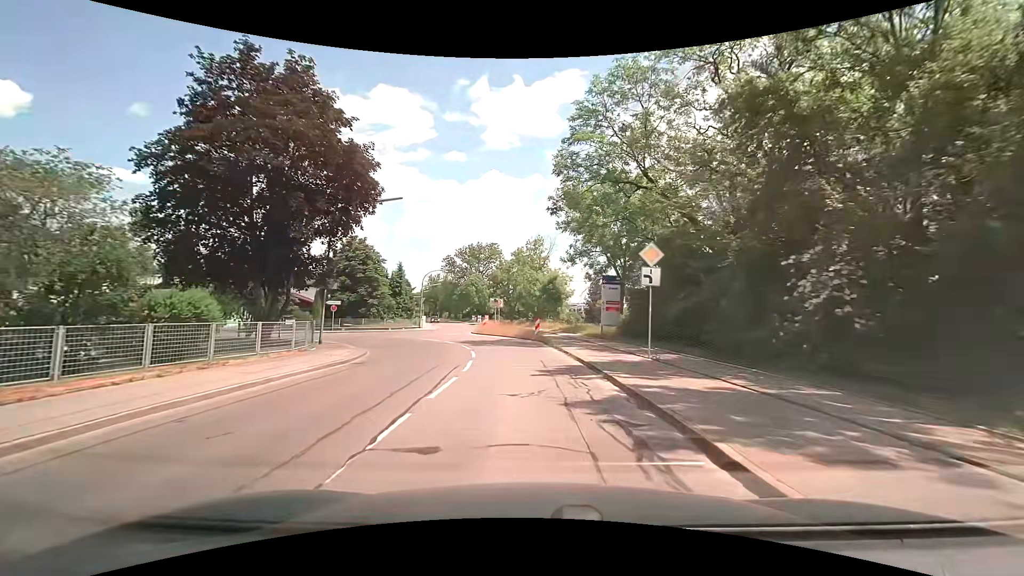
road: tertiary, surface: asphalt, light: Day
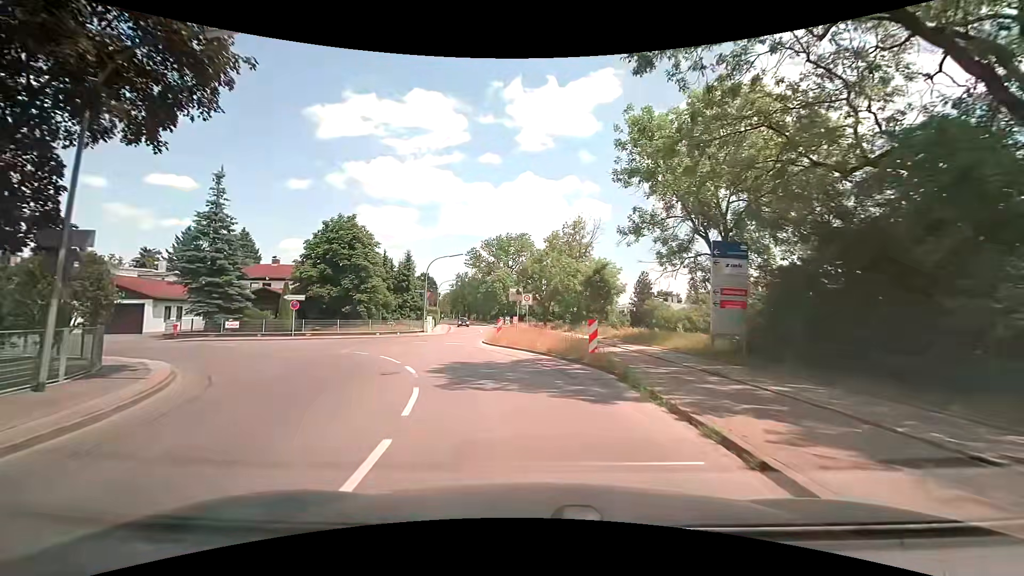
(-0.3, +14.9) m; -3°
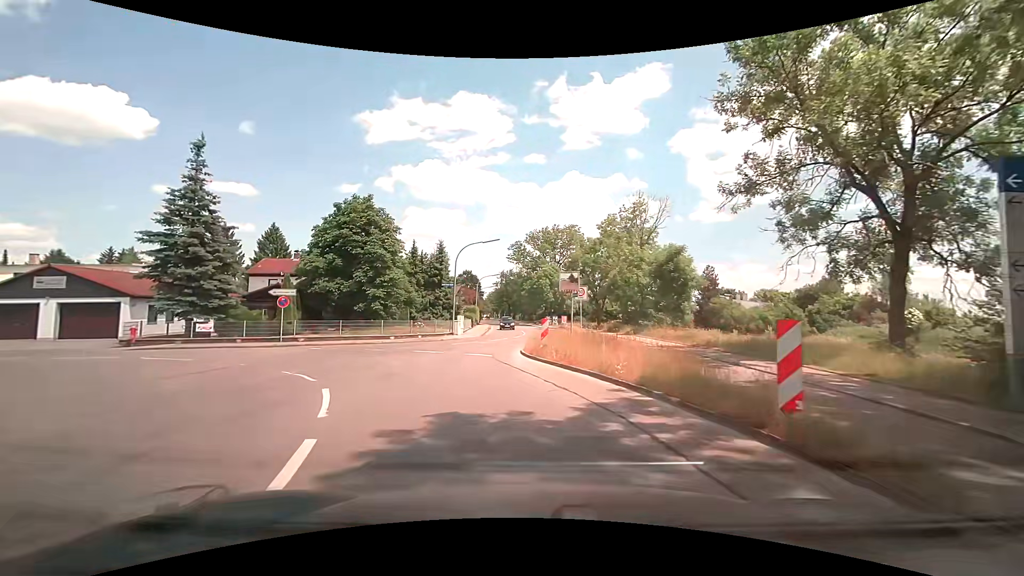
(-0.4, +8.7) m; -5°
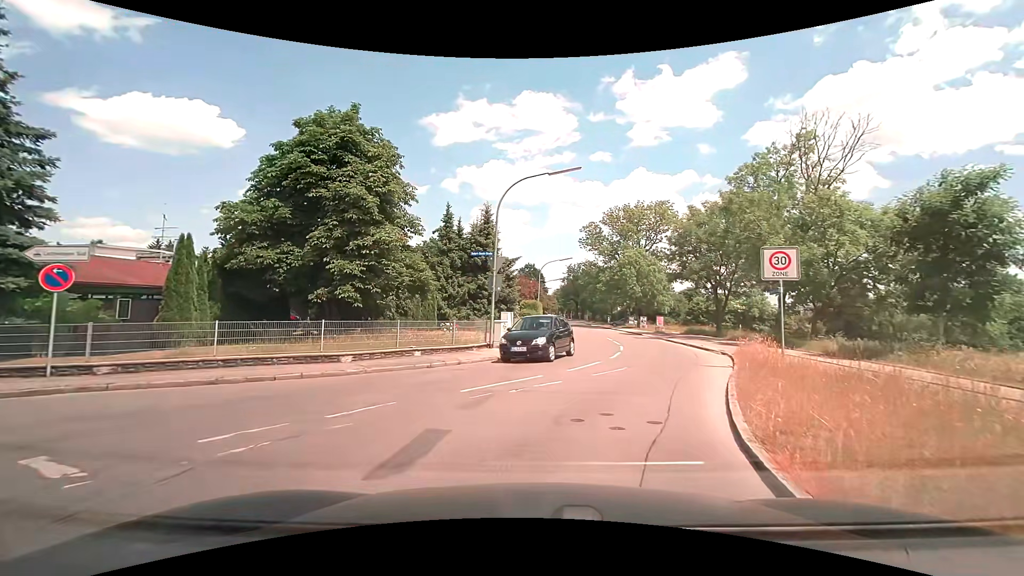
(-1.6, +17.5) m; -9°
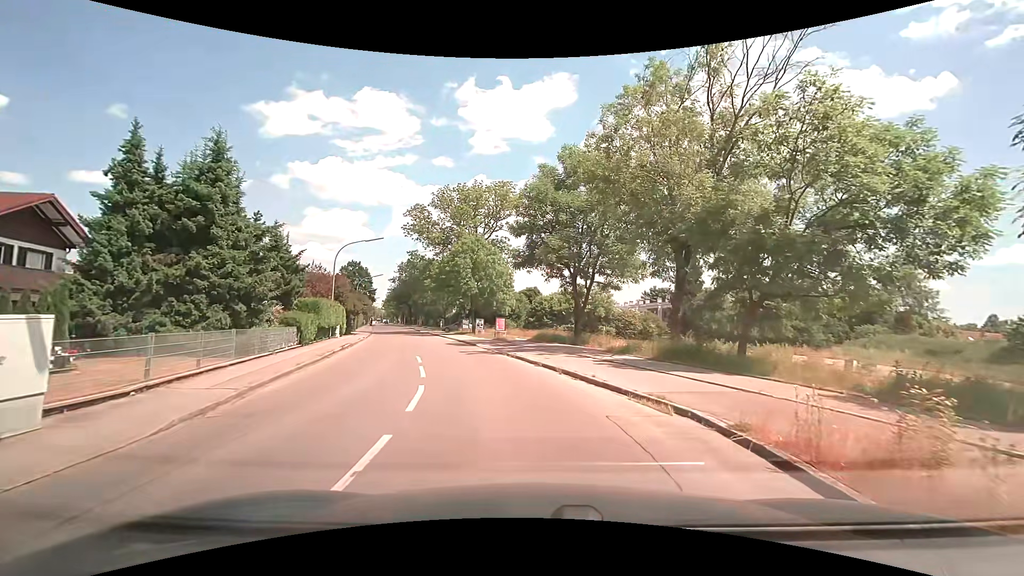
(+2.8, +13.8) m; +19°
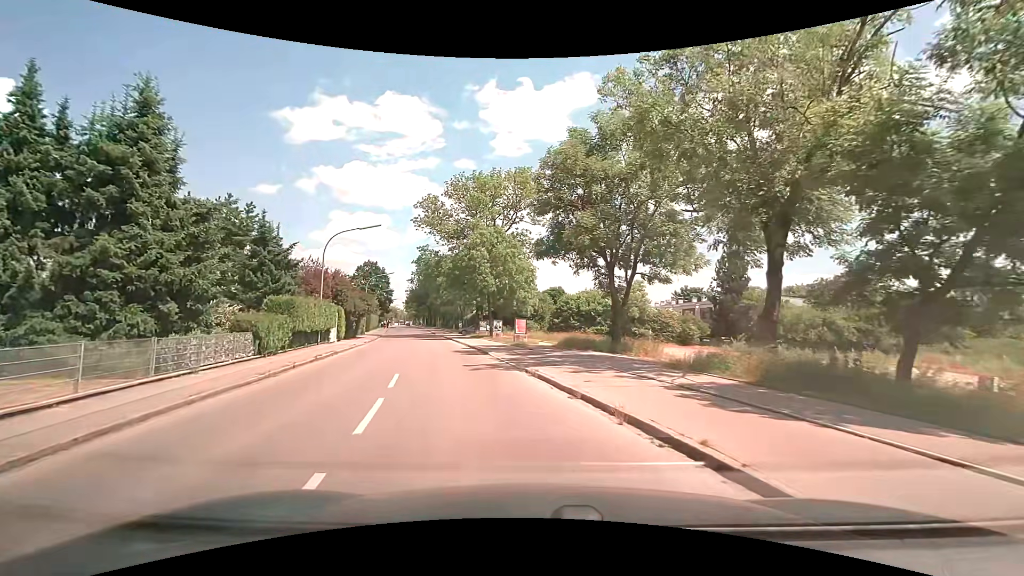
(0.0, +6.0) m; -2°
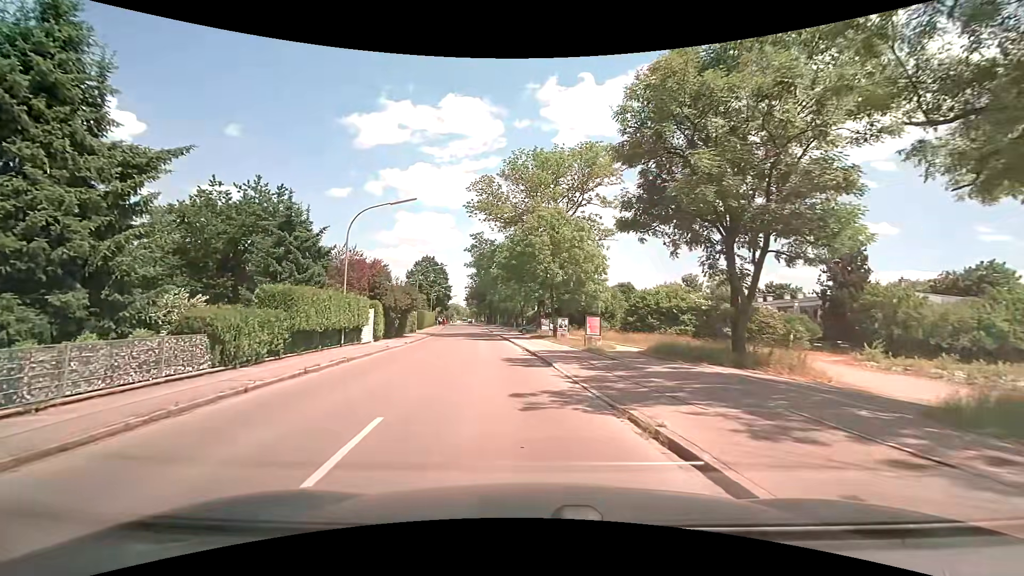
(-0.5, +6.8) m; -7°
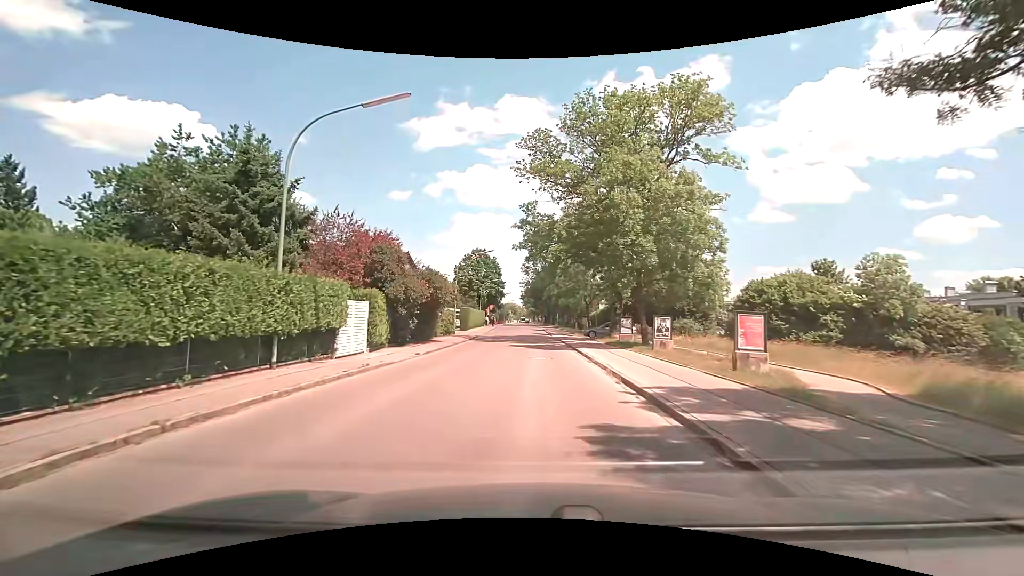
(-0.8, +11.7) m; -6°
(0, +10) (-1, +20) (-1, +30) (-1, +40) (-1, +50) (-2, +60) (-2, +70) (-3, +80) (-3, +90) (-3, +100) m
